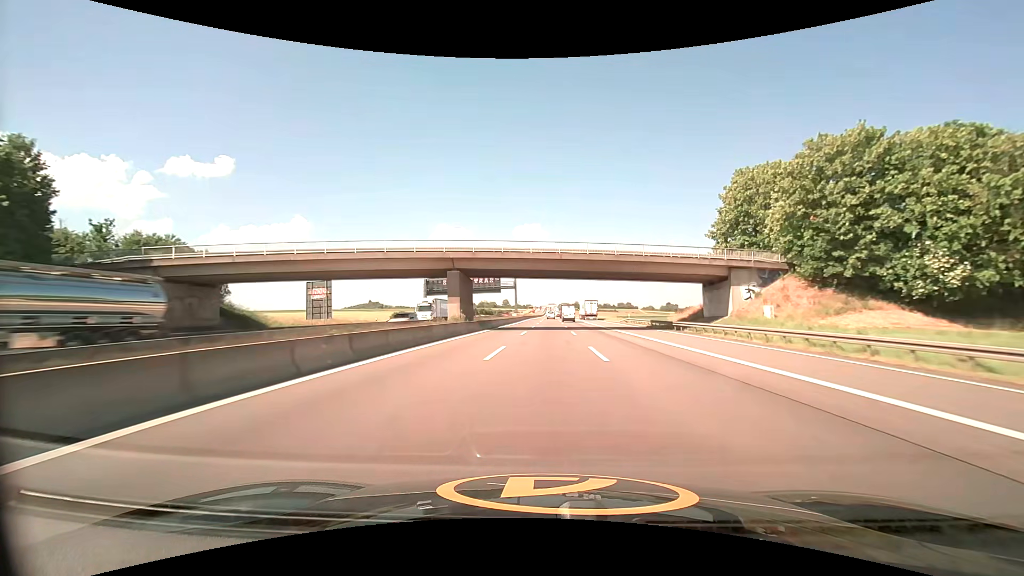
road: motorway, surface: asphalt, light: Day
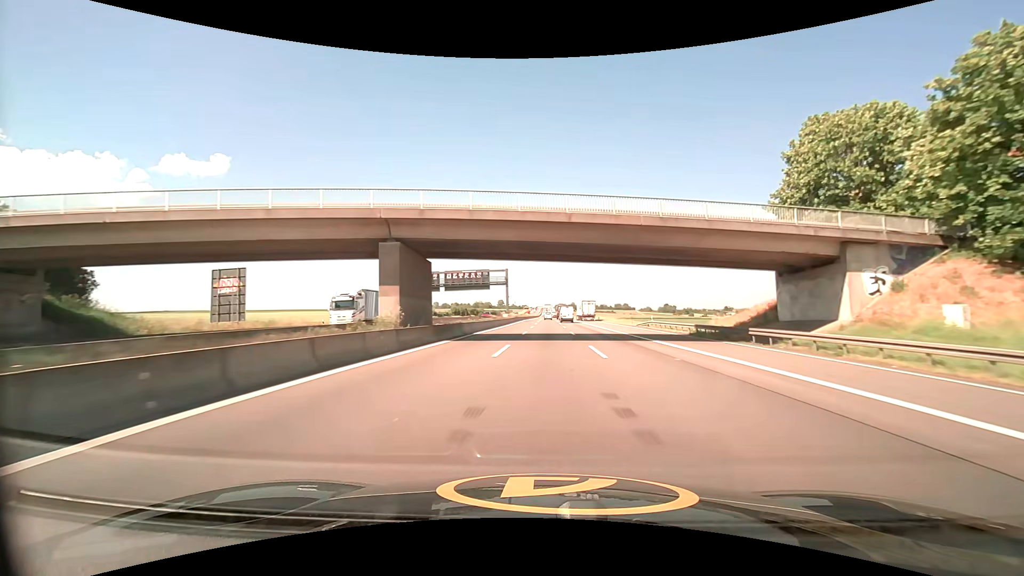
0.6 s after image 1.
(+0.1, +16.7) m; 0°
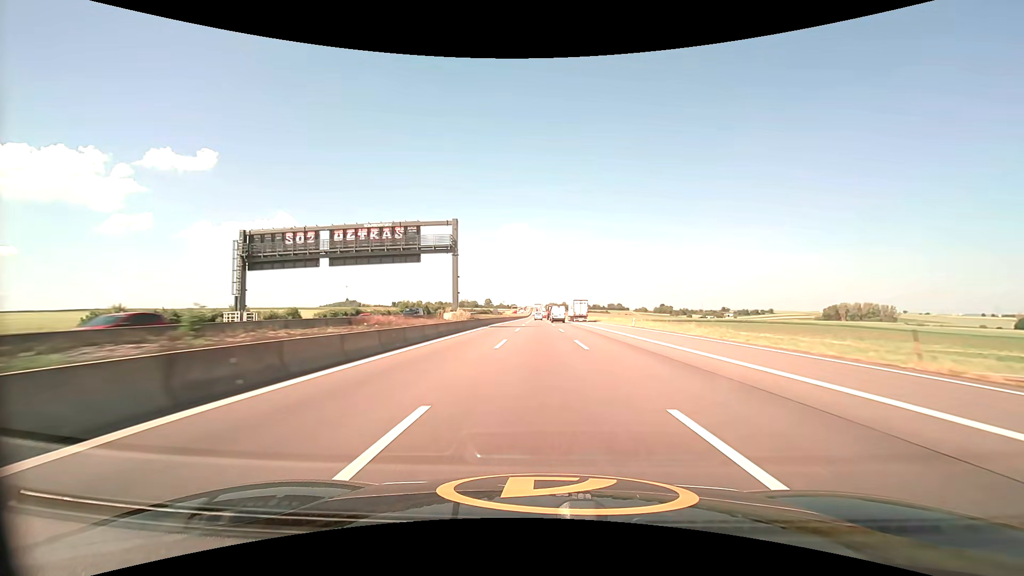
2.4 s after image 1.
(+0.7, +50.6) m; +1°
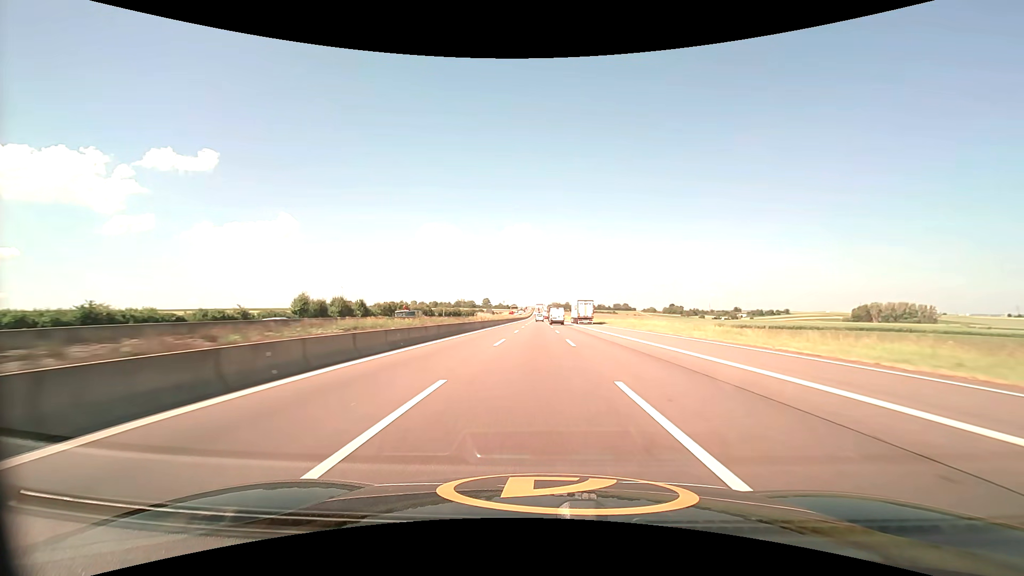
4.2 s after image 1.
(+0.1, +51.0) m; 0°
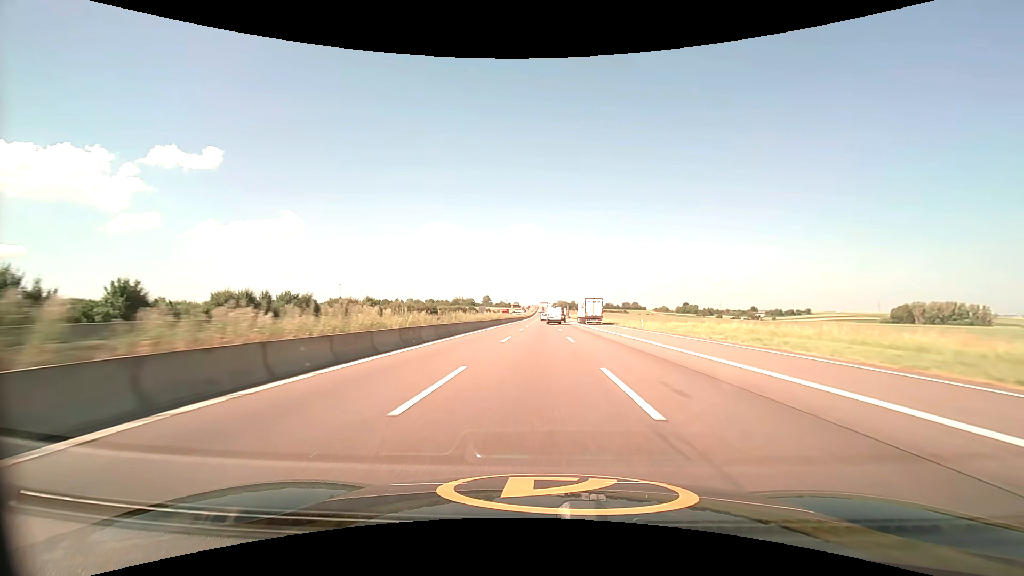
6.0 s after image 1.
(0.0, +51.3) m; 0°
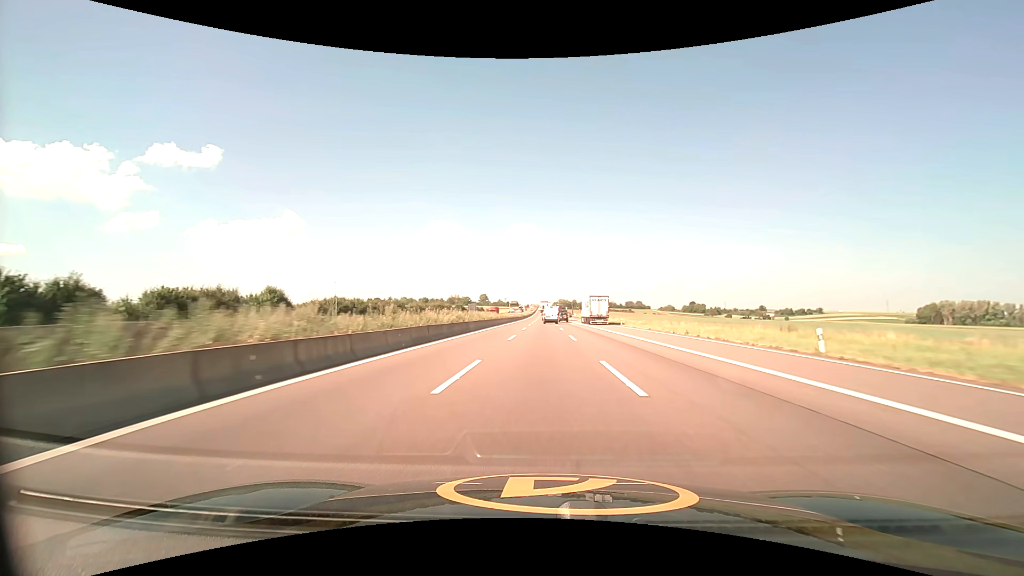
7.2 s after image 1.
(-0.1, +34.1) m; 0°
(0, +10) (0, +20) (0, +30) (0, +40) (0, +50) (0, +60) (0, +70) (0, +80) (0, +90) (0, +100) m
